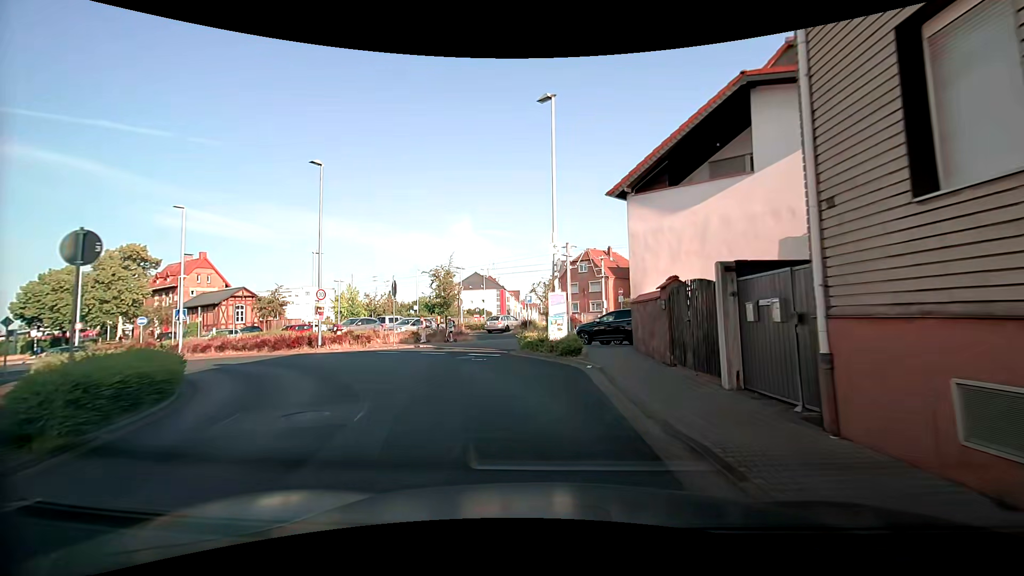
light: Day
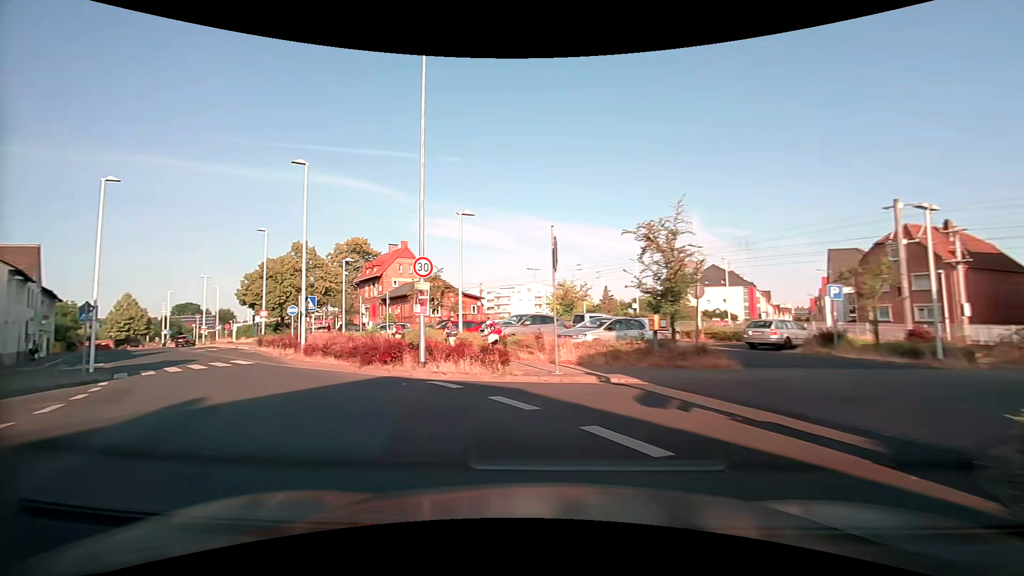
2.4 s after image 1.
(-1.9, +14.3) m; -24°
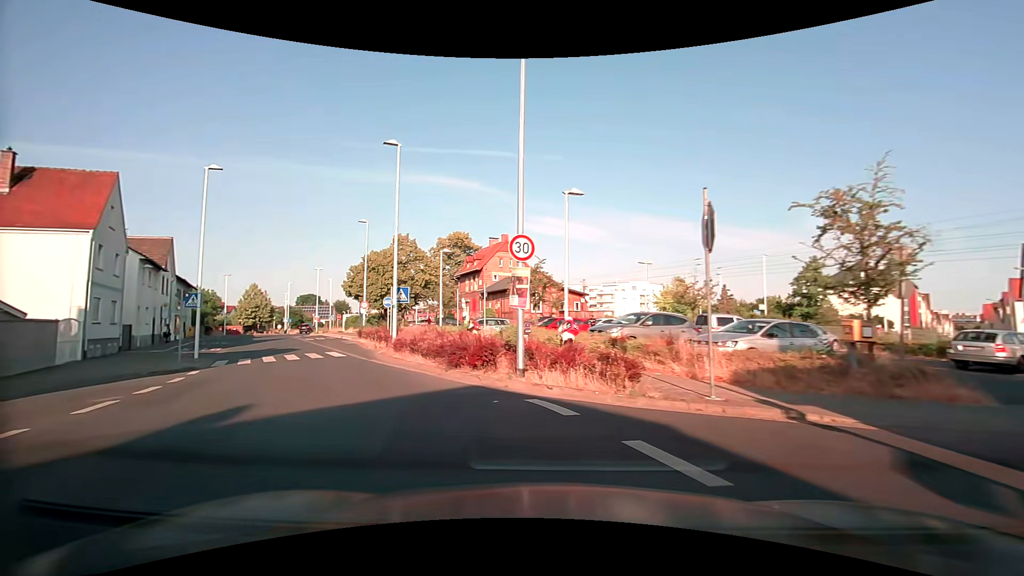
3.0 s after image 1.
(-0.4, +3.2) m; -12°
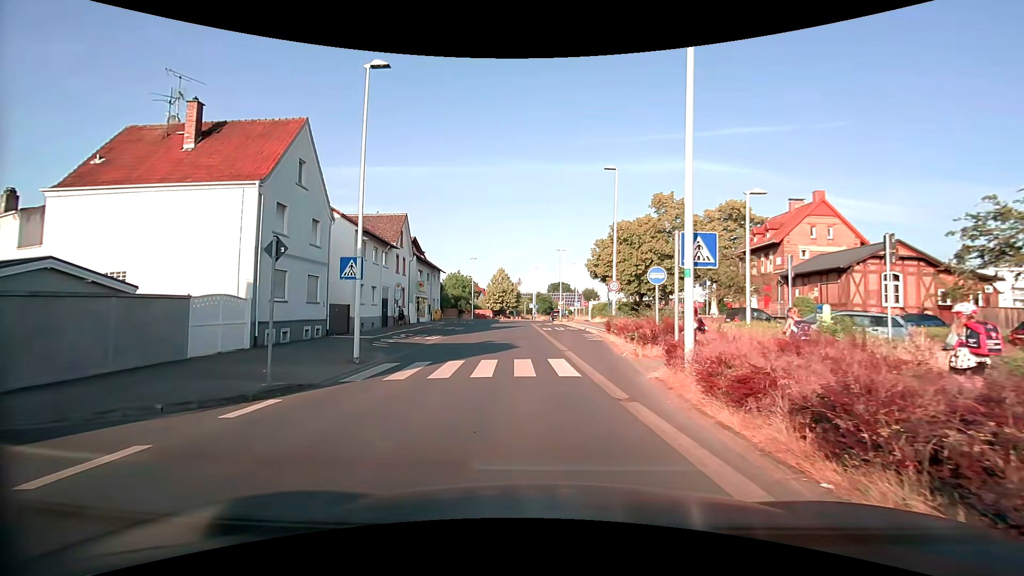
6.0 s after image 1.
(-3.7, +12.4) m; -28°
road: tertiary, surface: asphalt
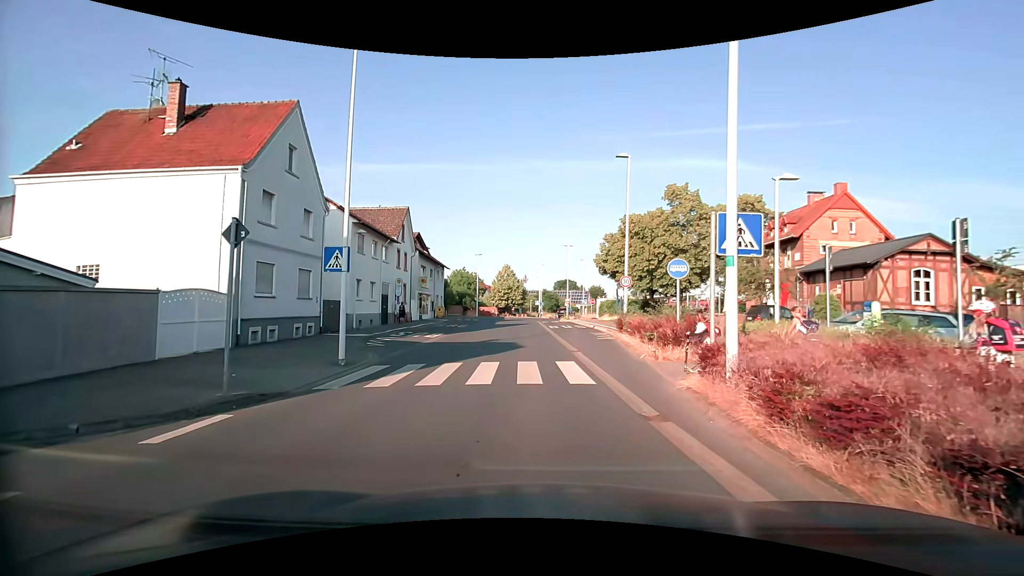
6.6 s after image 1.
(0.0, +1.6) m; -2°
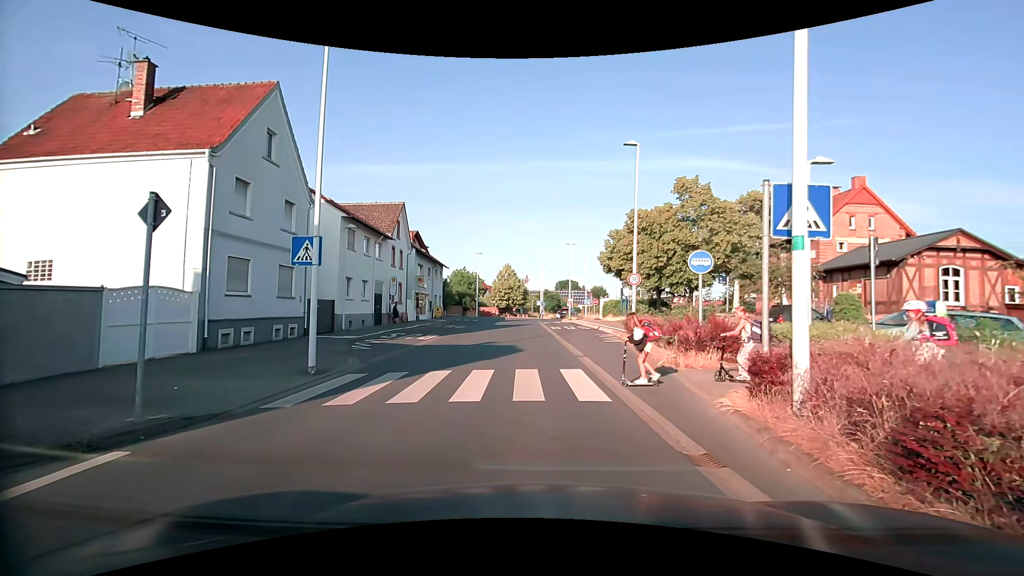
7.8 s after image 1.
(0.0, +1.8) m; 0°
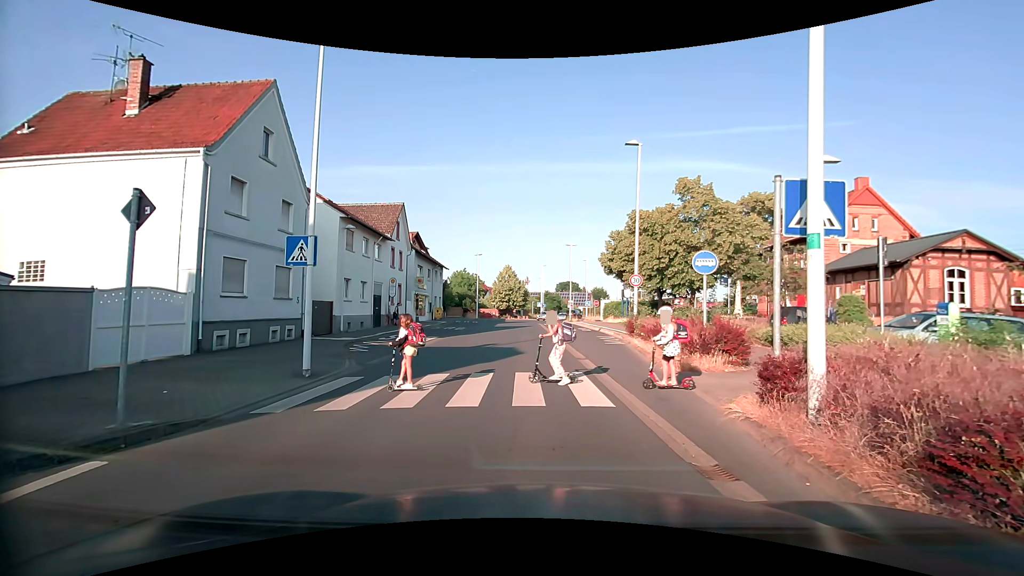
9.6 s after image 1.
(0.0, +0.3) m; 0°
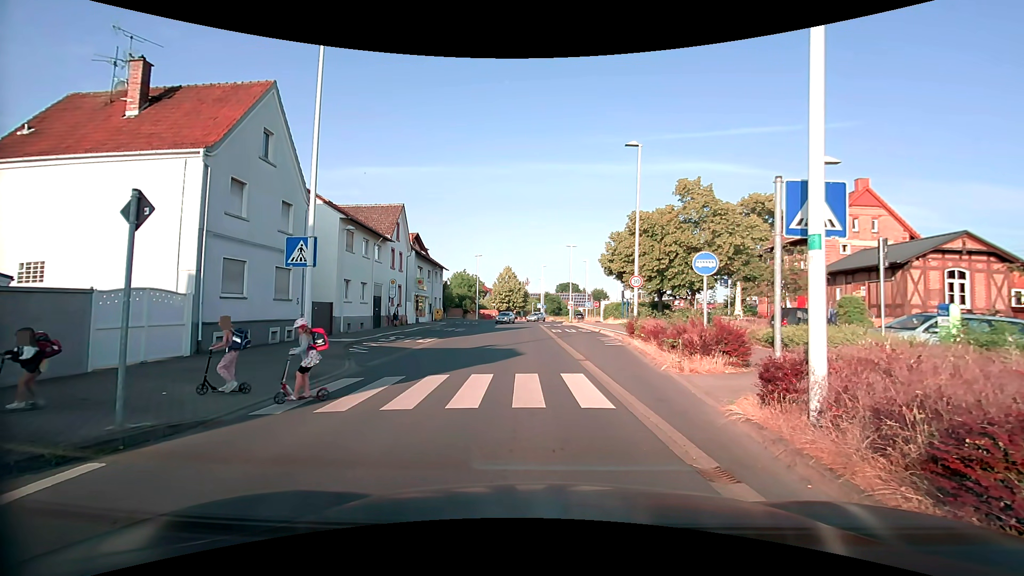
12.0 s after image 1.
(0.0, 0.0) m; 0°
(0, +10) (0, +20) (-1, +30) (-1, +40) (-2, +50) (-2, +60) (0, +70) (+3, +79) (+6, +89) (+7, +99) m
